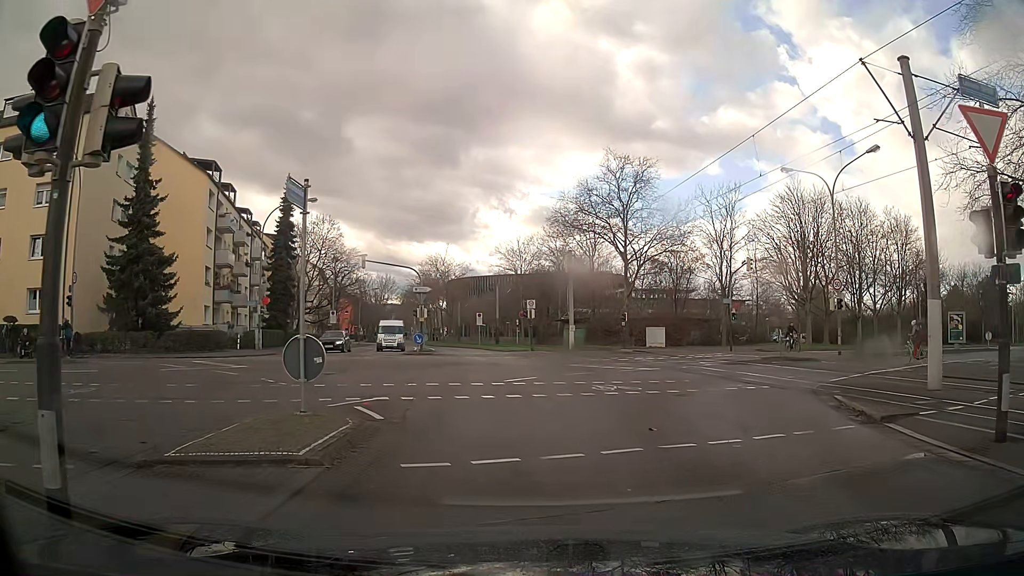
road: tertiary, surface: asphalt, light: Day
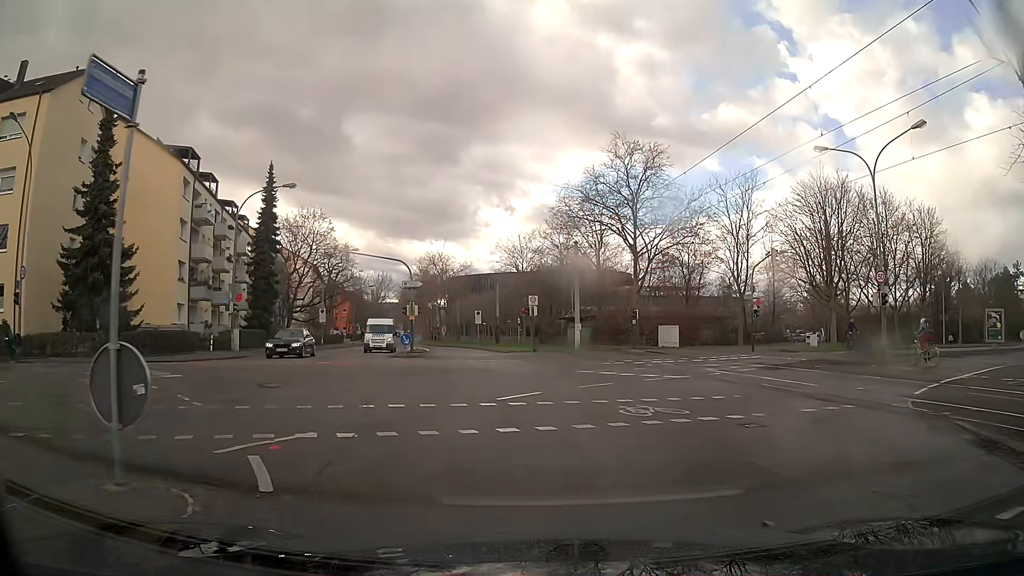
(0.0, +4.6) m; 0°
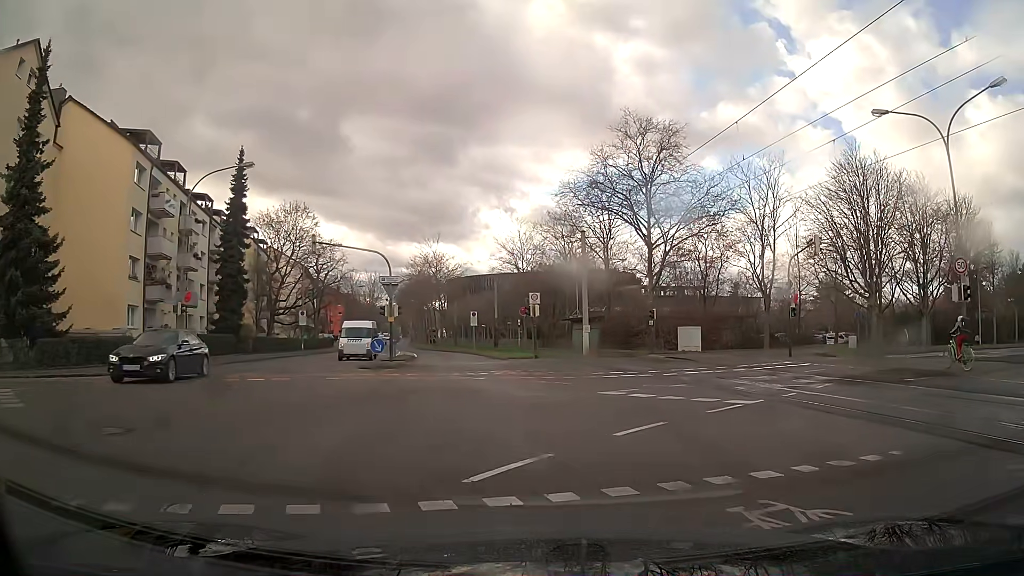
(0.0, +6.5) m; 0°
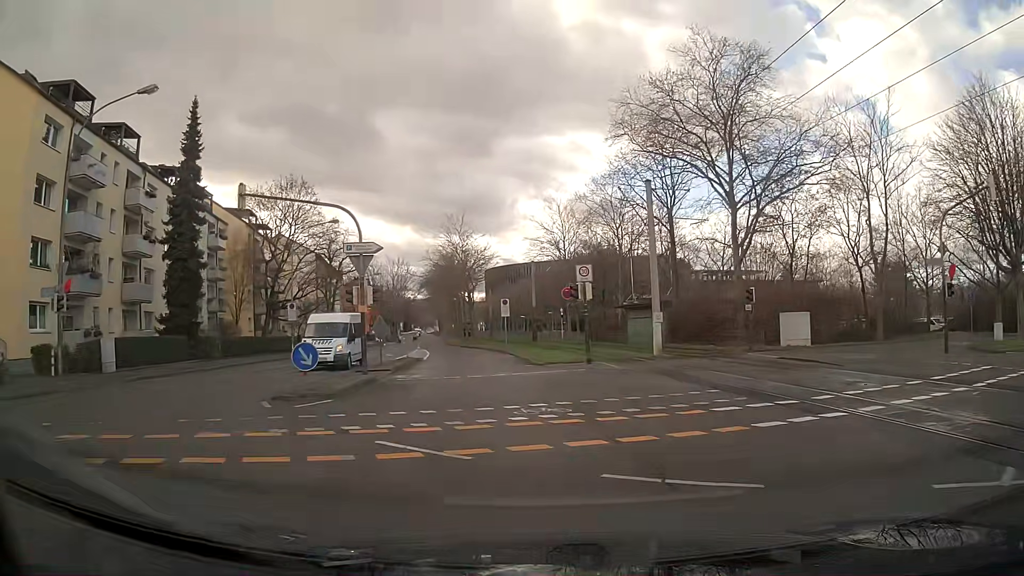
(-0.3, +12.3) m; -5°
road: residential
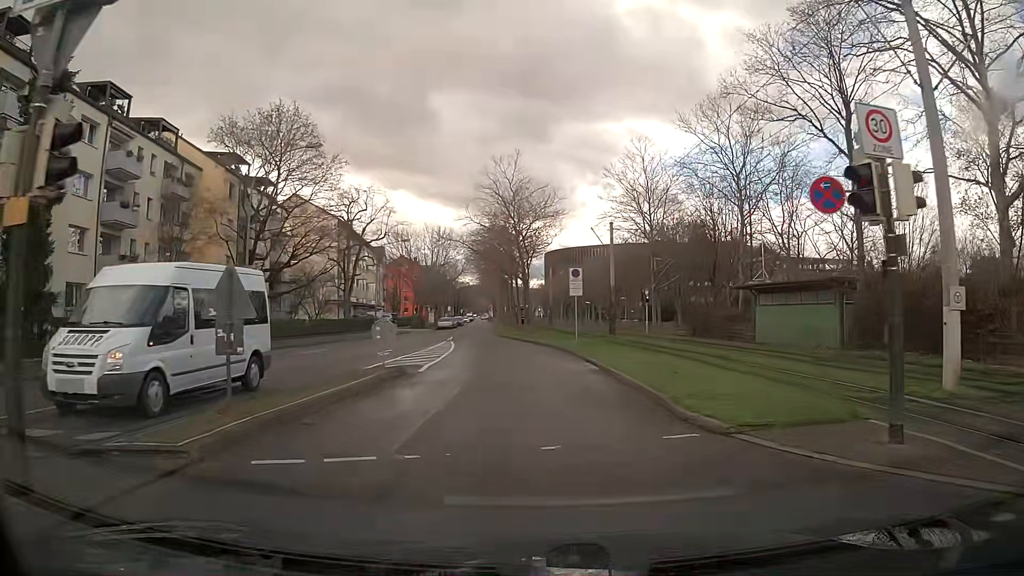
(-0.8, +17.8) m; -4°
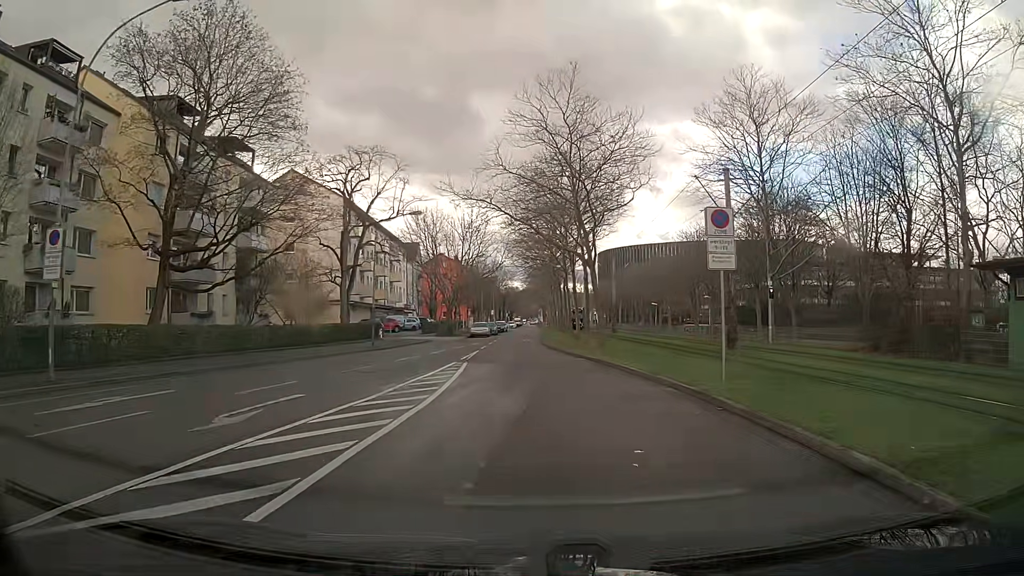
(-0.7, +17.5) m; -4°
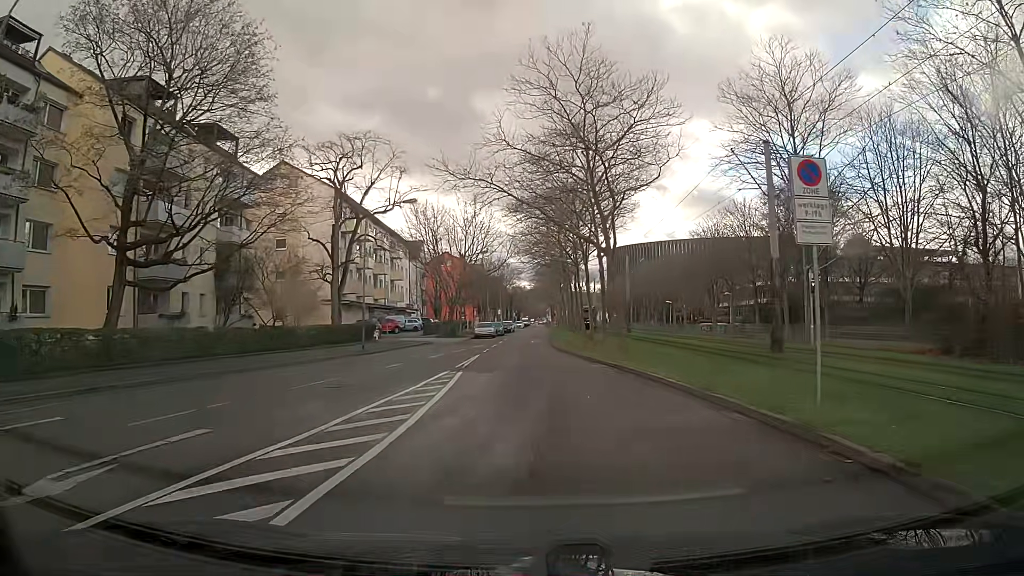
(0.0, +4.4) m; -1°
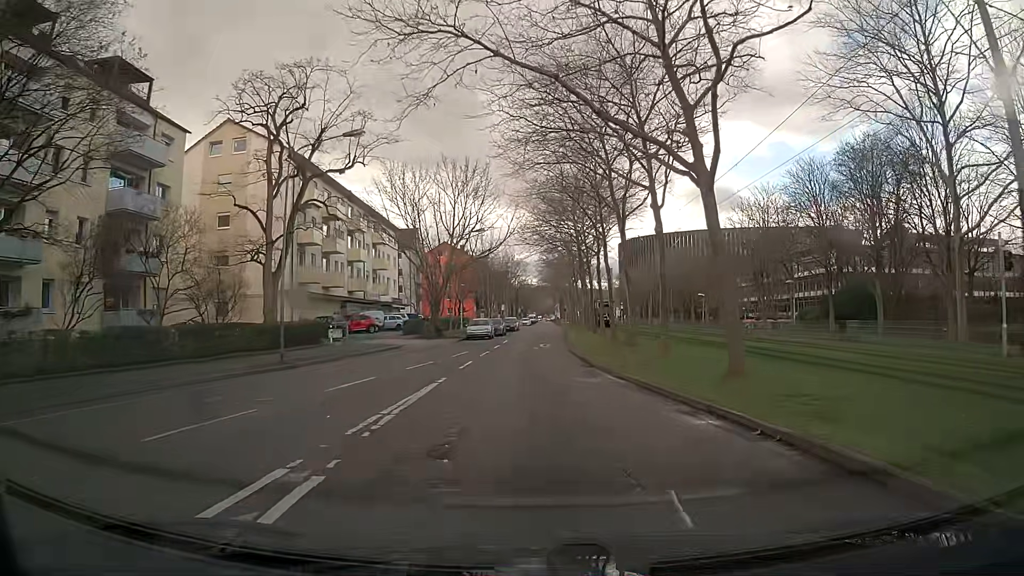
(-0.1, +13.5) m; 0°
